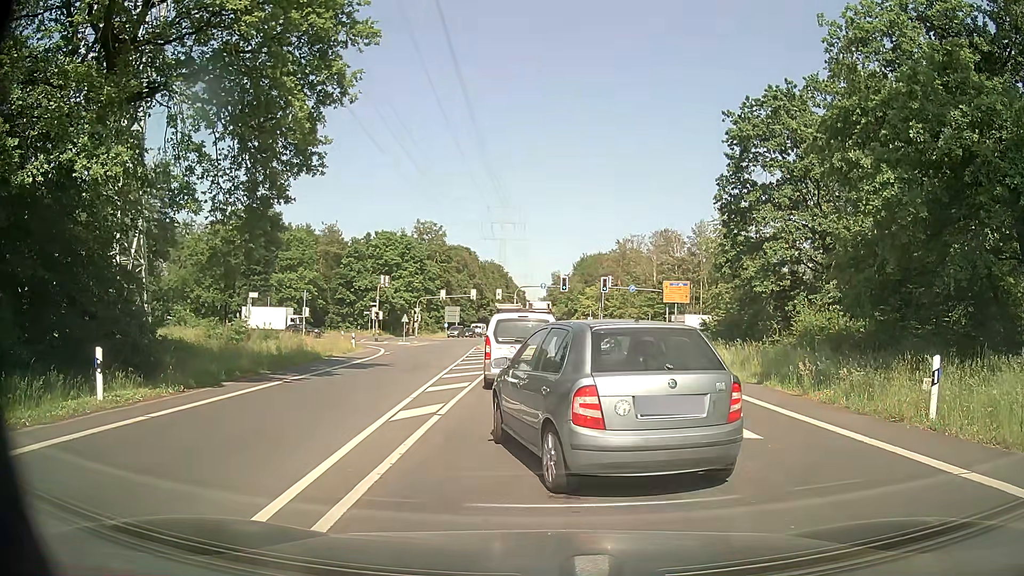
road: secondary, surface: asphalt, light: Day
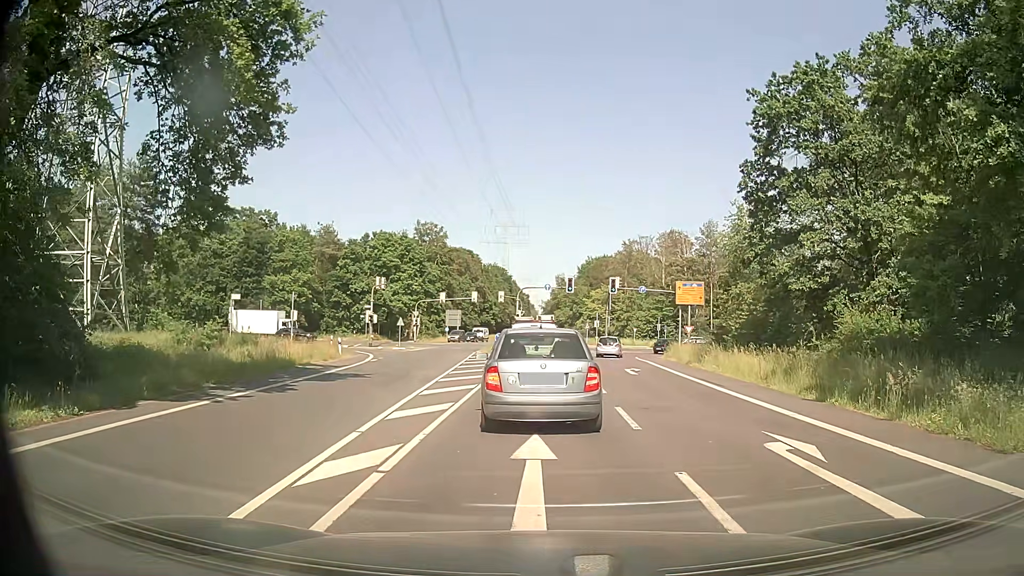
(-0.1, +4.4) m; -2°
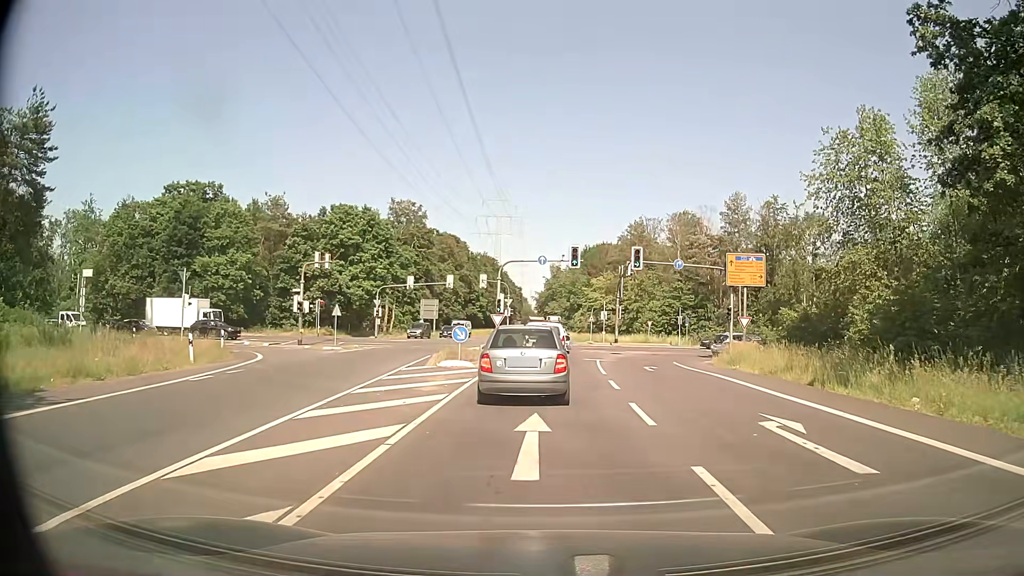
(-0.2, +18.6) m; 0°
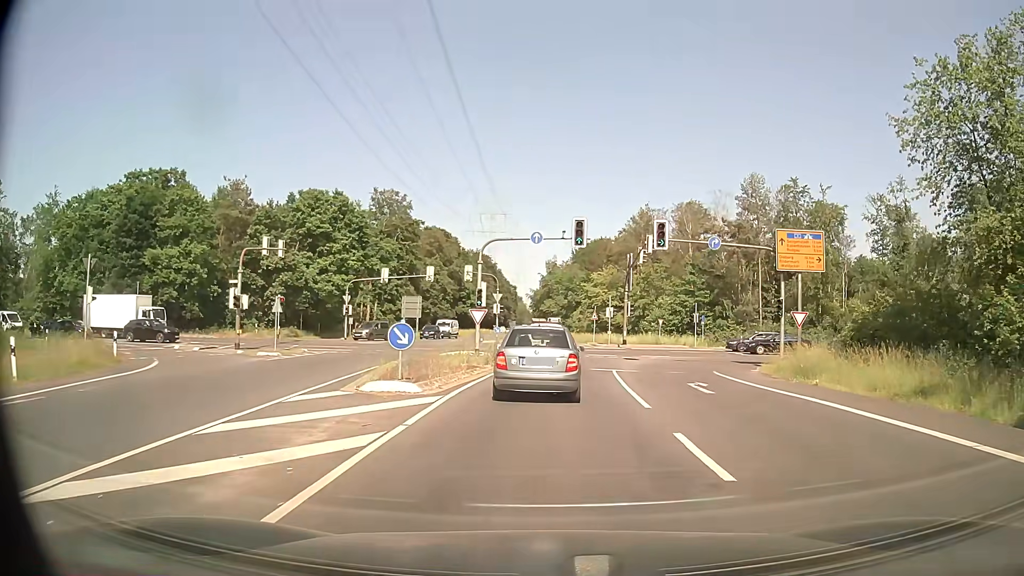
(0.0, +9.9) m; 0°
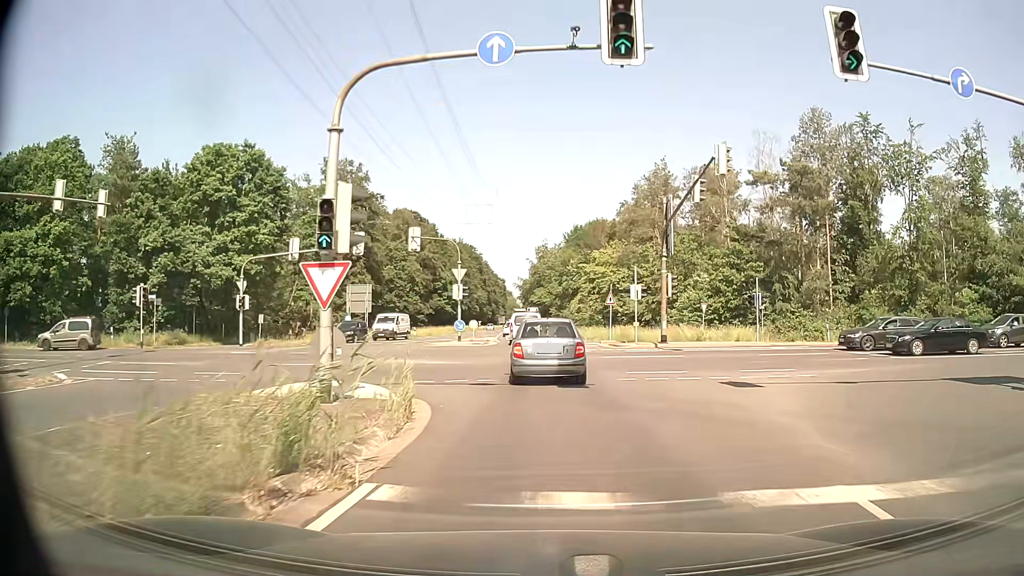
(+0.3, +21.3) m; +1°
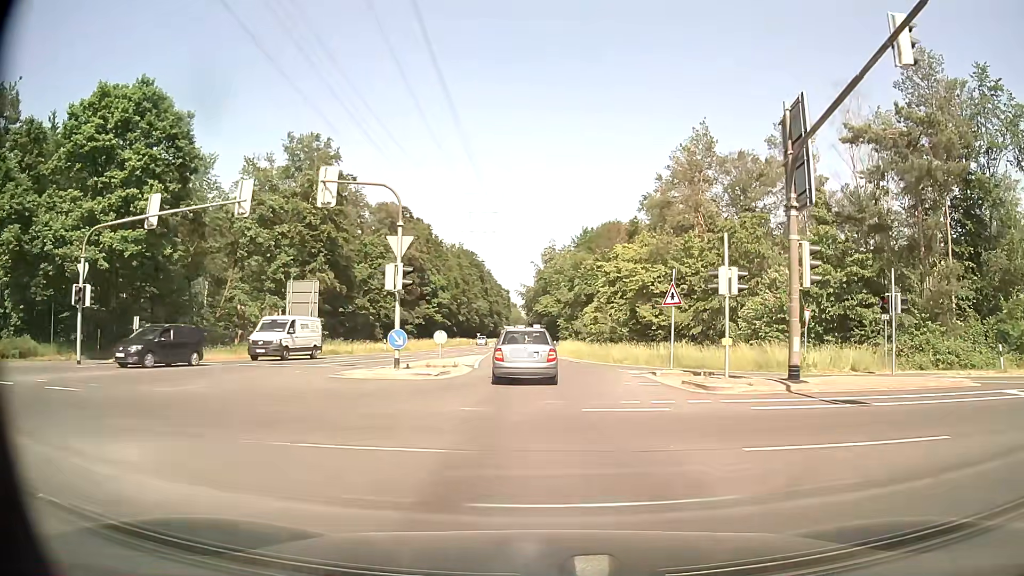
(-0.1, +17.5) m; -1°
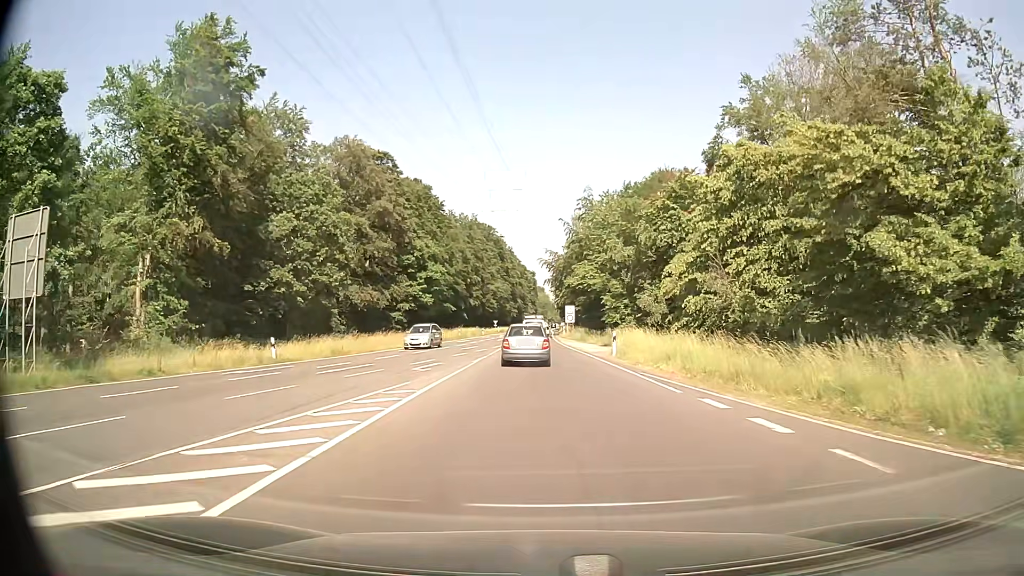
(-0.6, +31.7) m; -2°
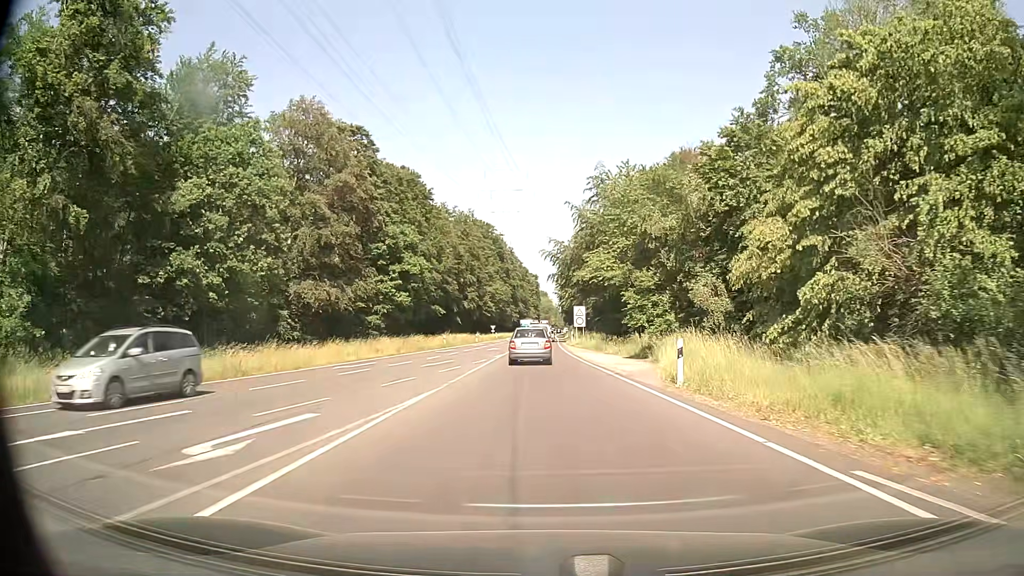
(0.0, +14.1) m; 0°
(0, +10) (0, +20) (0, +30) (0, +40) (0, +50) (-1, +60) (-1, +70) (-1, +80) (0, +90) (0, +100) m
